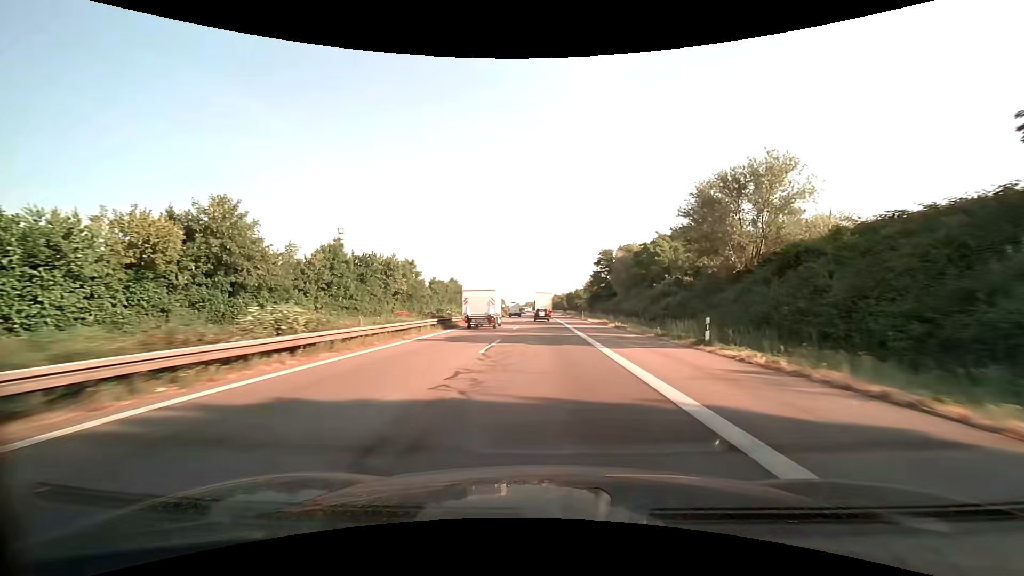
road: motorway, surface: asphalt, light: Day
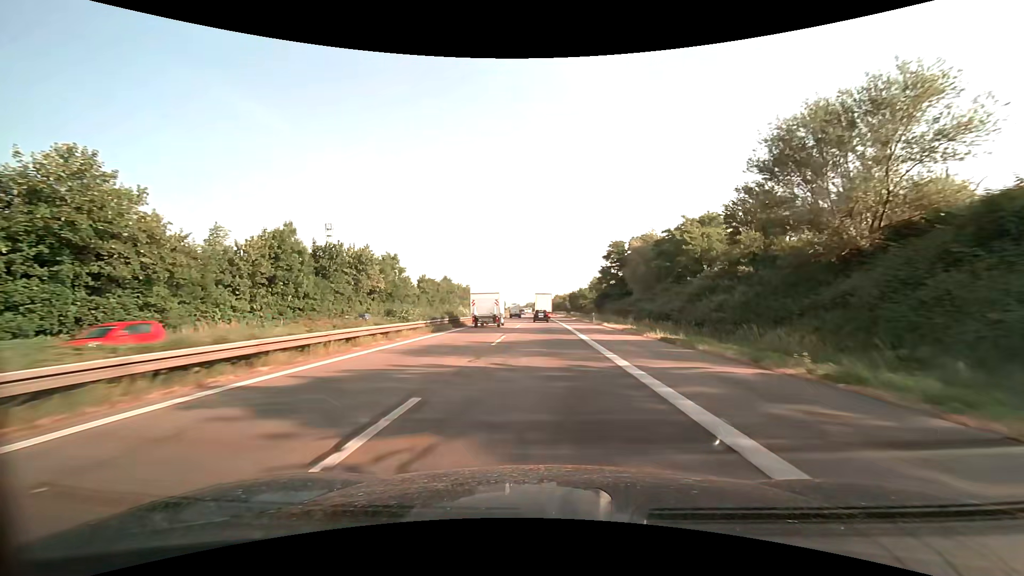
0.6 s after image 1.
(0.0, +13.8) m; 0°
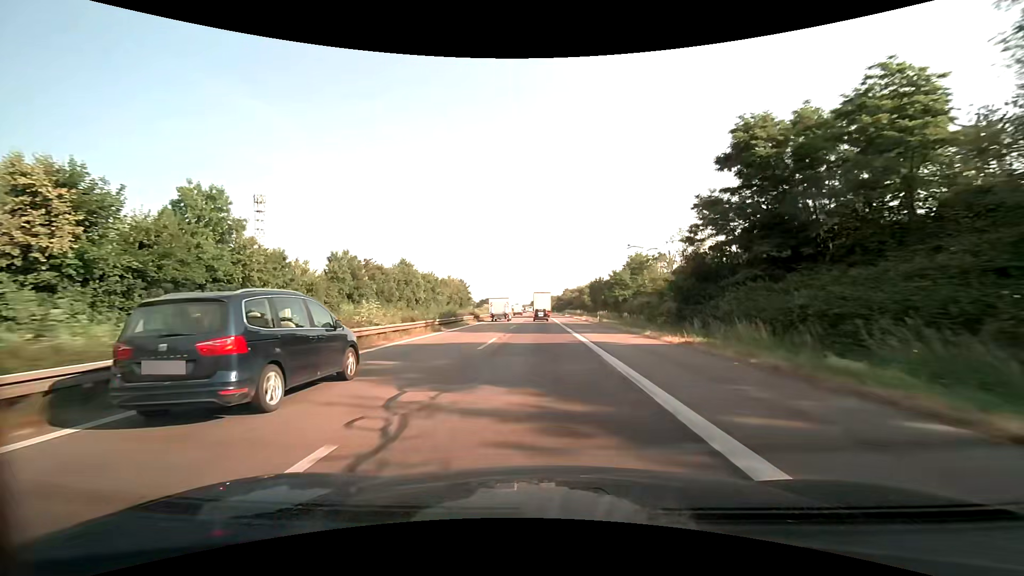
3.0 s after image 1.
(-0.1, +55.7) m; -1°
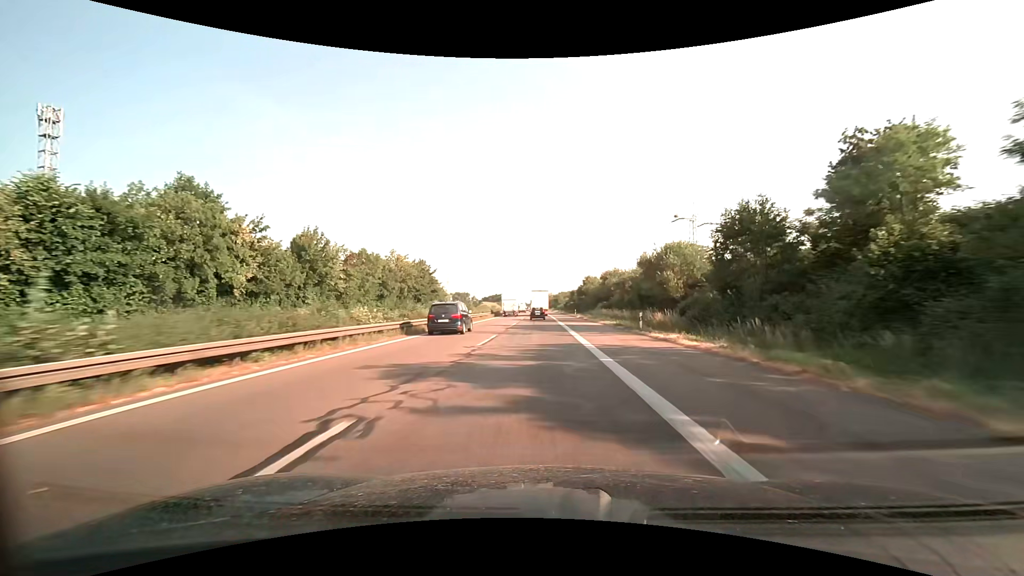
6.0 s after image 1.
(-0.5, +70.6) m; -1°
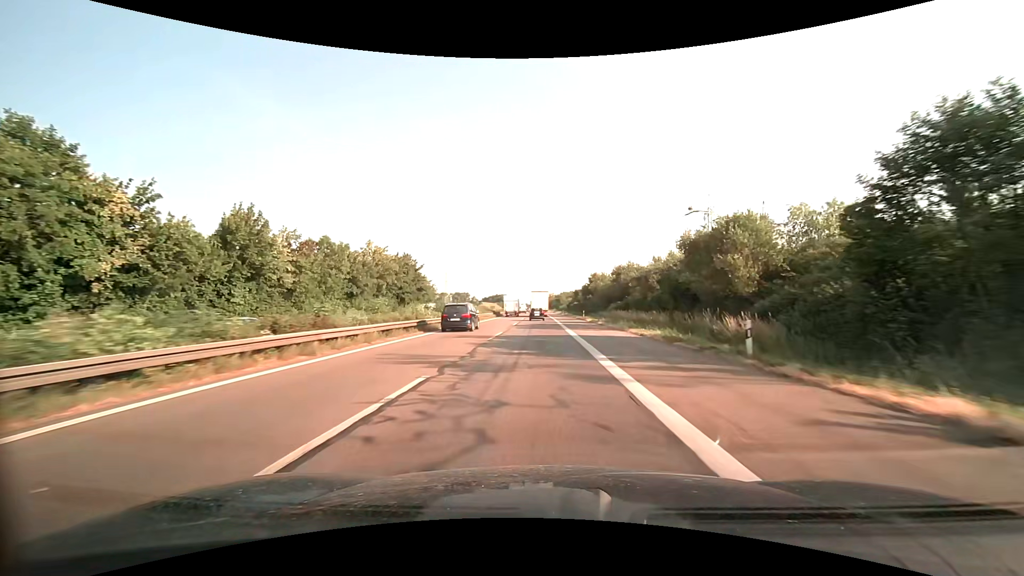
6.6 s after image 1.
(0.0, +14.2) m; 0°
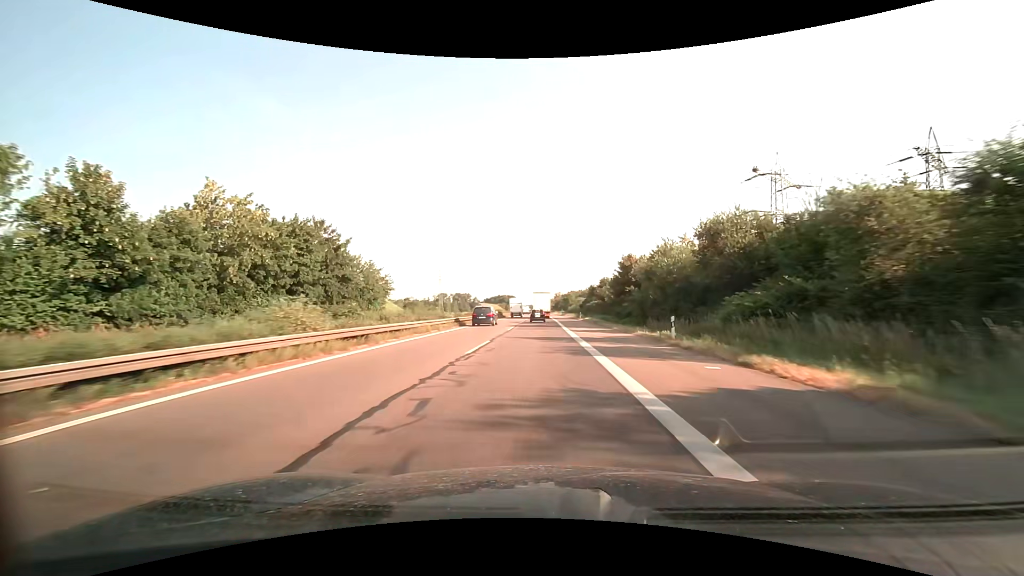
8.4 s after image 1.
(-0.1, +42.4) m; -1°
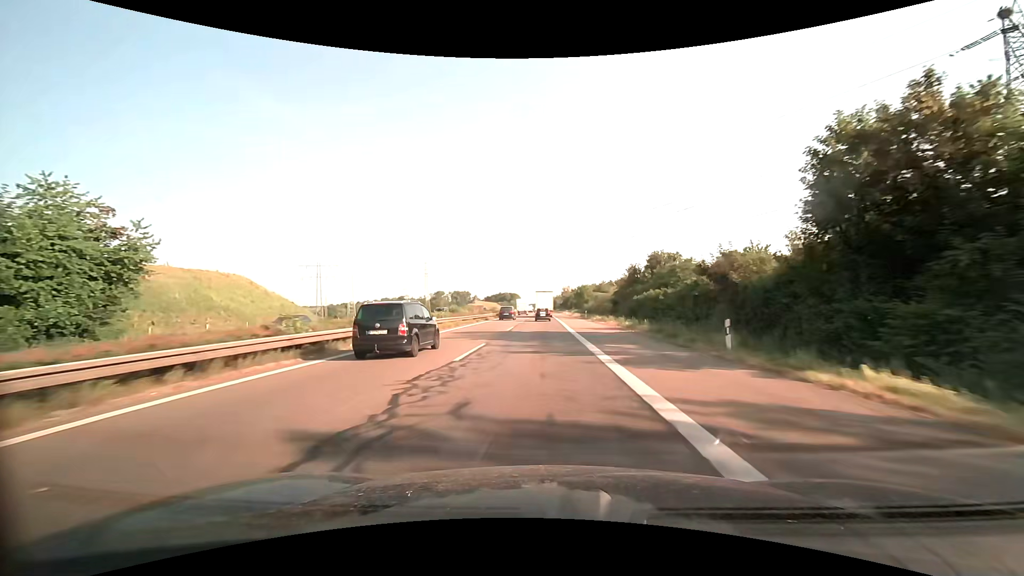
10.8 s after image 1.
(-0.1, +56.0) m; 0°
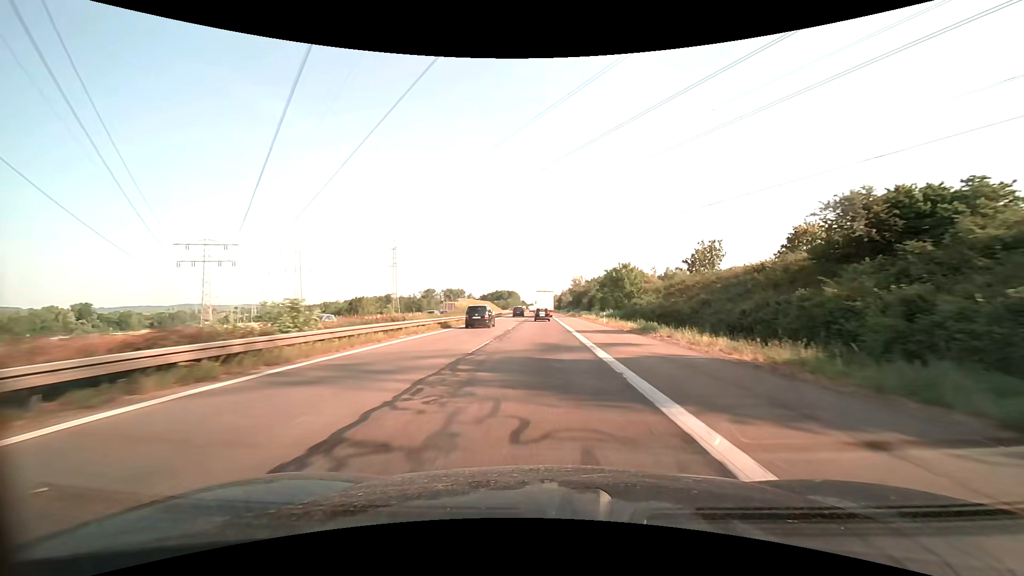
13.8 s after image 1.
(-0.4, +69.4) m; -1°
(0, +10) (0, +20) (0, +30) (0, +40) (0, +50) (0, +60) (0, +70) (0, +80) (0, +90) (0, +100) m
